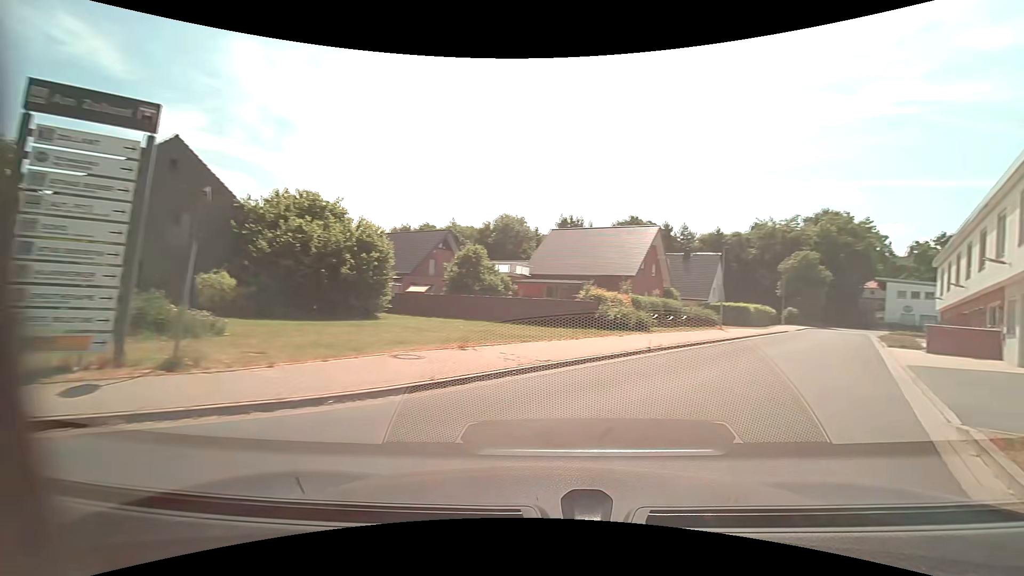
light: Day
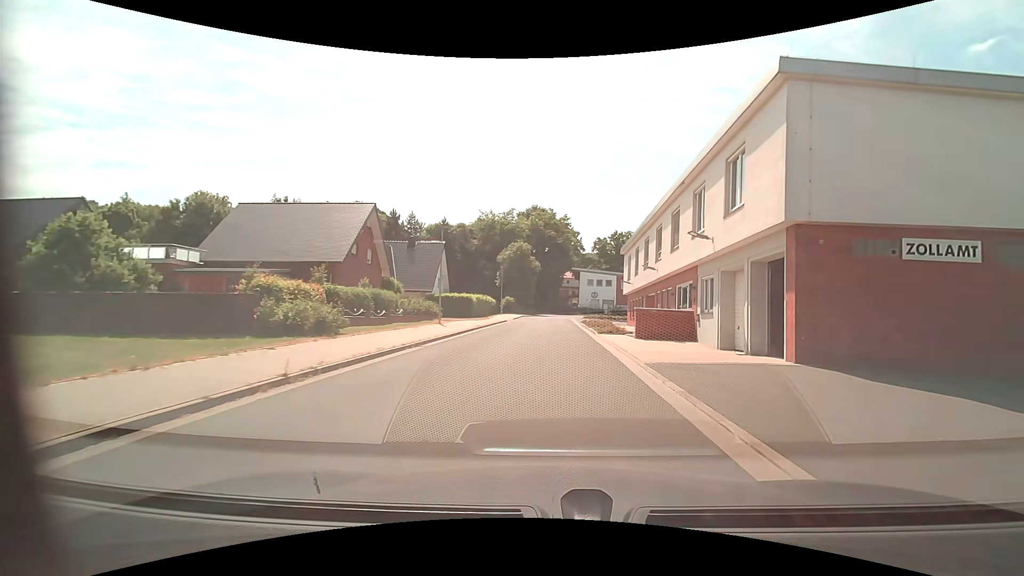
(+2.4, +7.6) m; +30°
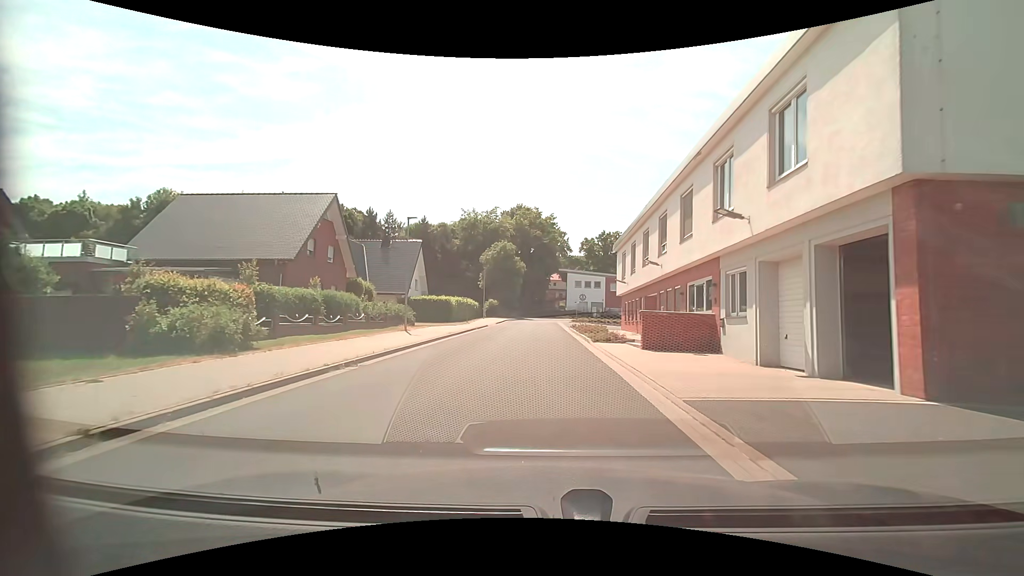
(+0.1, +4.6) m; +2°
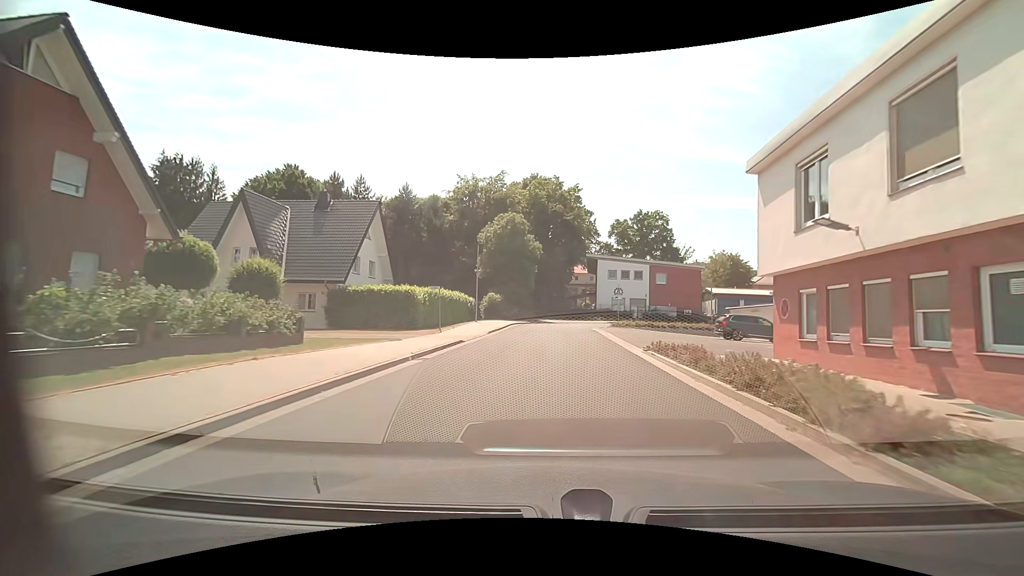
(-1.0, +22.2) m; -3°
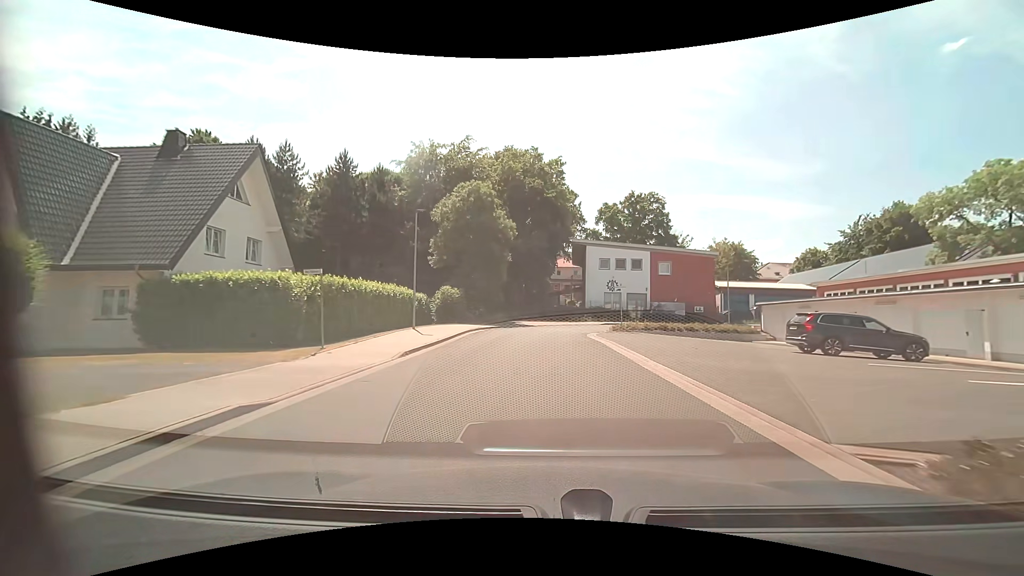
(+0.4, +13.3) m; +3°
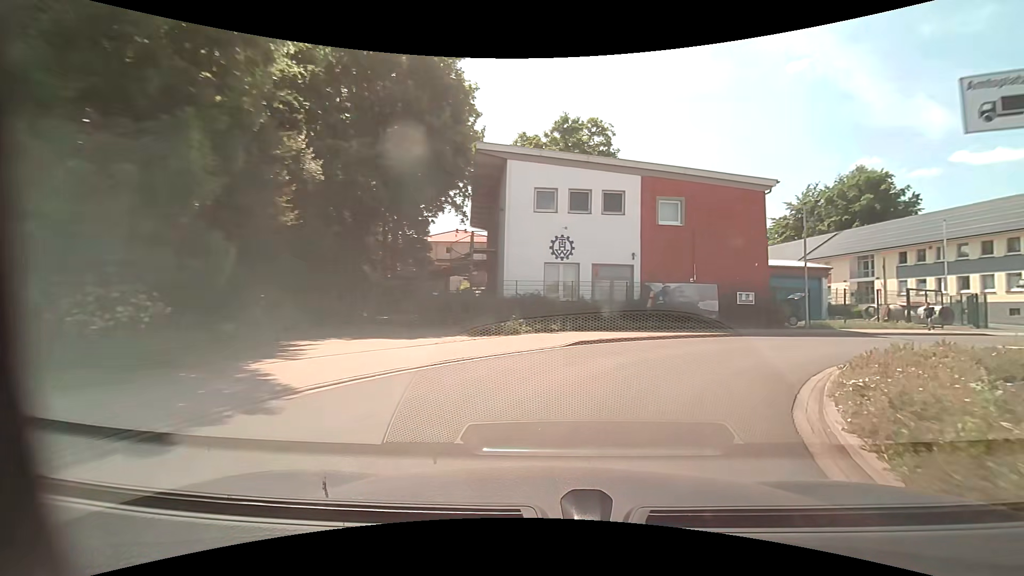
(+0.7, +29.7) m; +12°
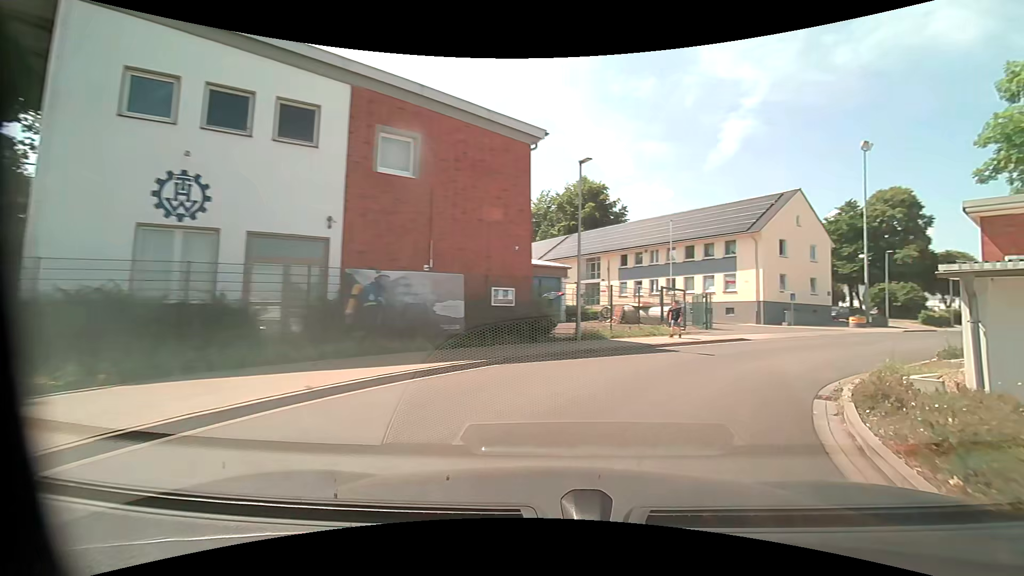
(+2.3, +10.4) m; +27°
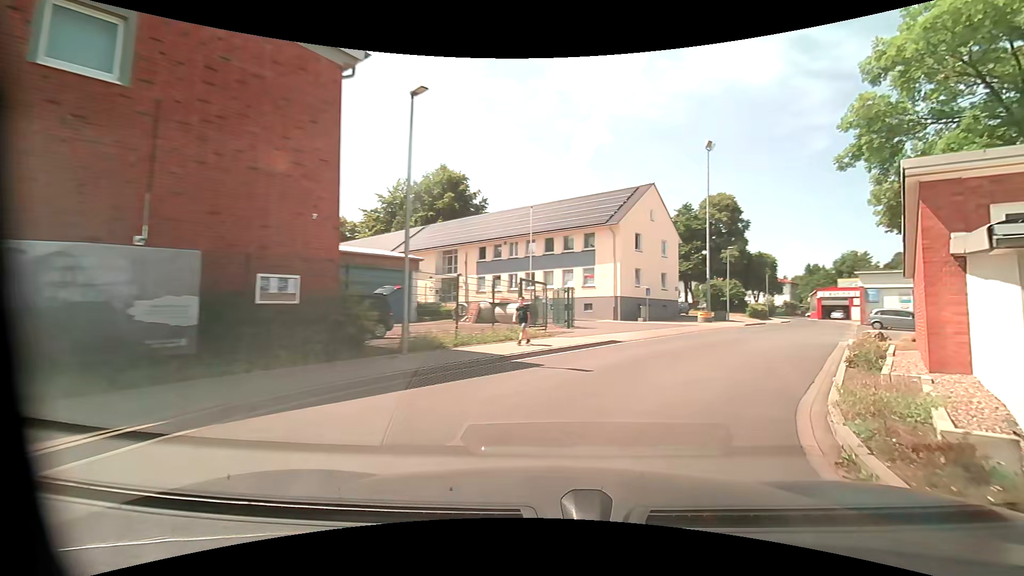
(+0.8, +5.1) m; +16°
(+2, +10) (+7, +18) (+12, +27) (+18, +35) (+23, +44) (+28, +52) (+33, +61) (+37, +70) (+46, +73) (+55, +68) m
